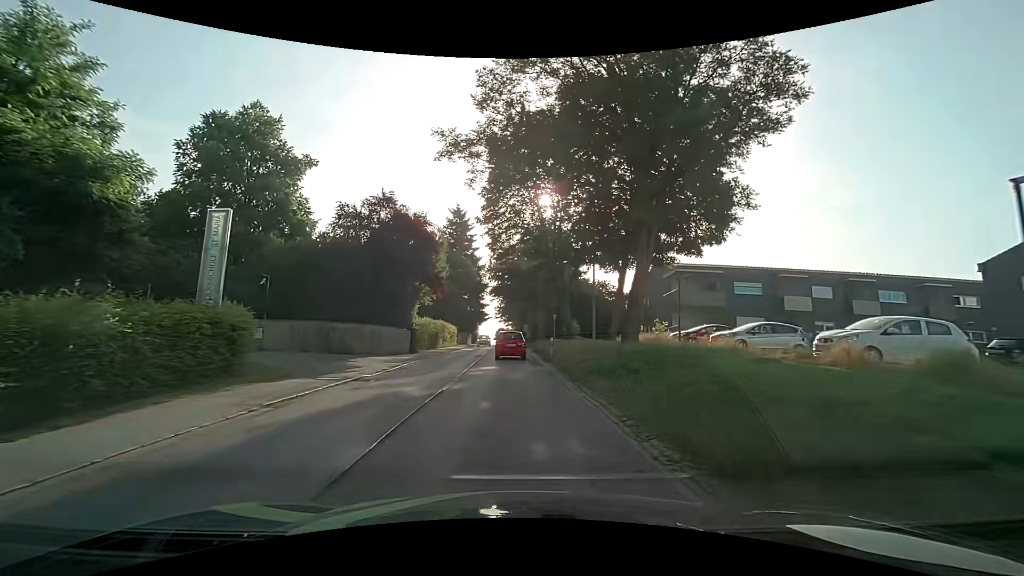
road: secondary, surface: asphalt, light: Day
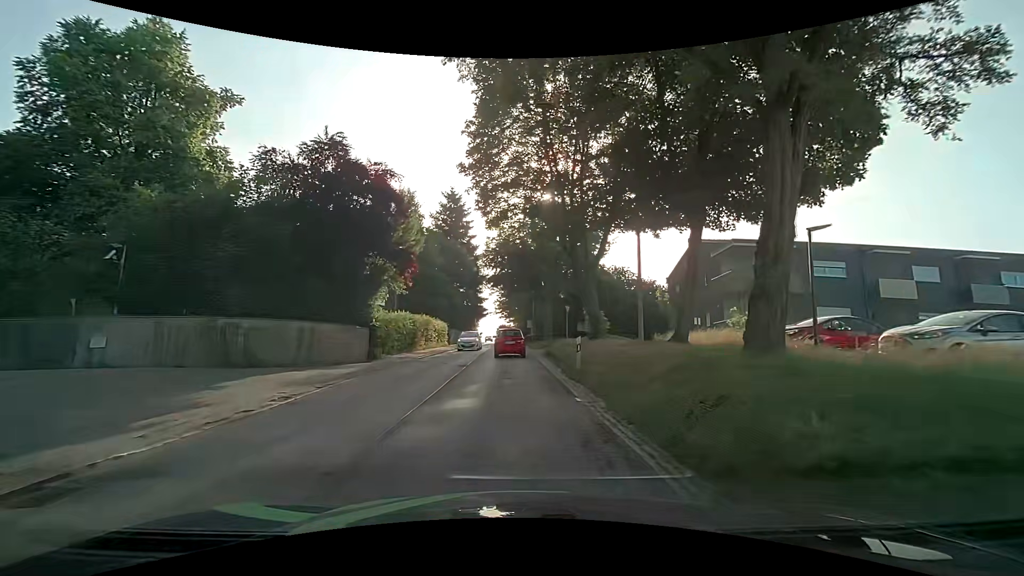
(+0.1, +10.3) m; 0°
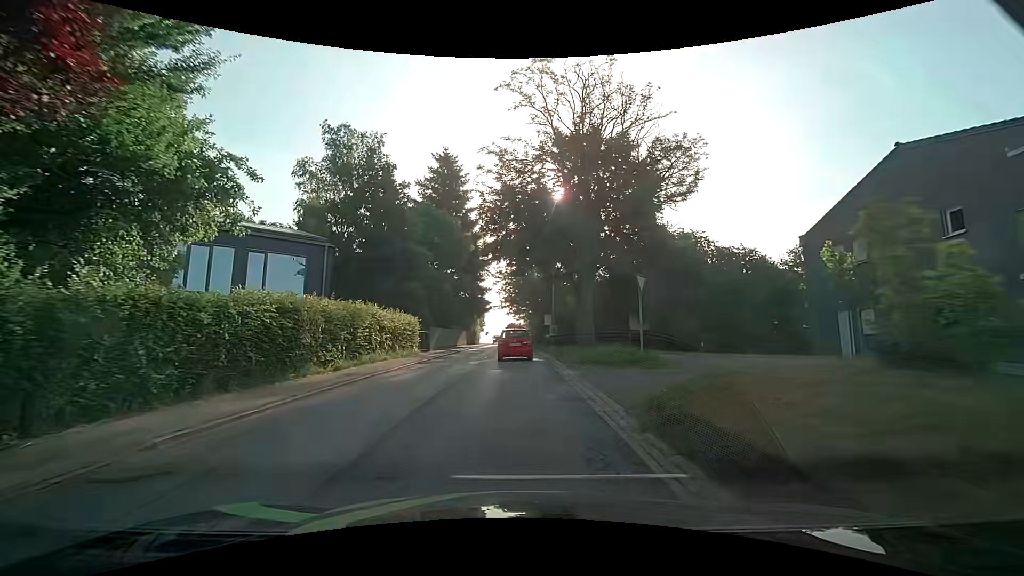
(-0.2, +19.4) m; 0°
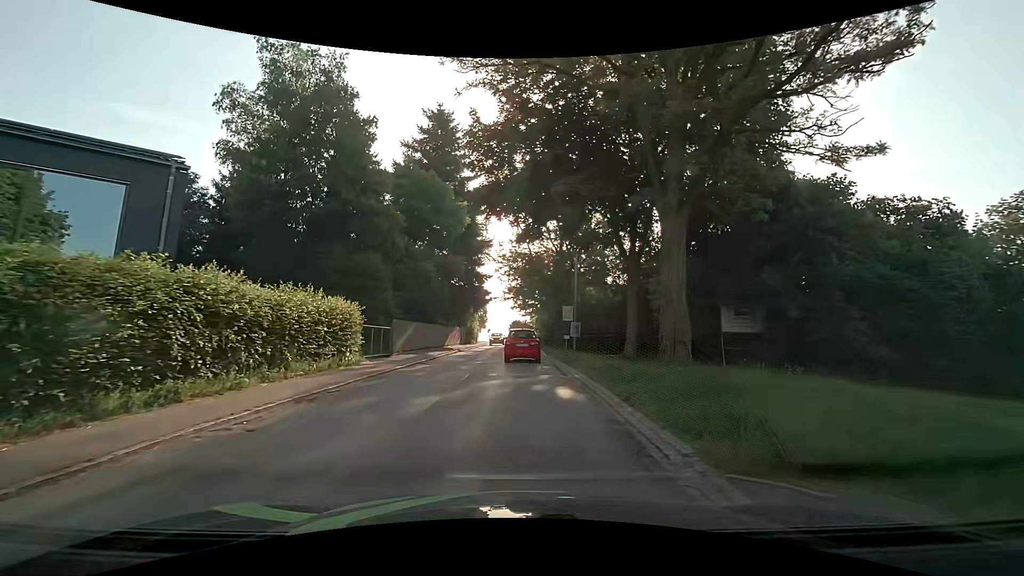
(-0.3, +13.1) m; -2°
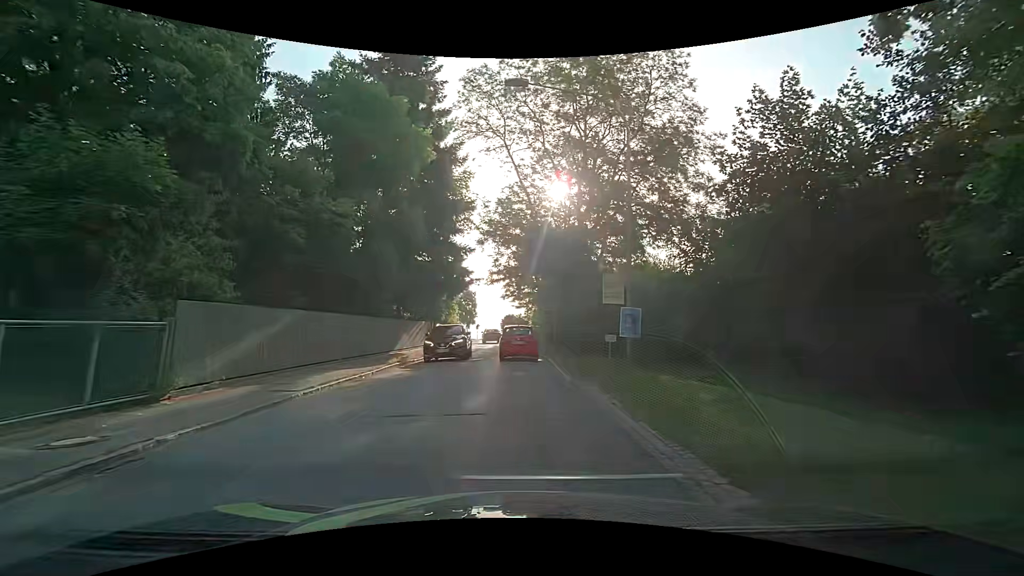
(+0.2, +16.2) m; 0°
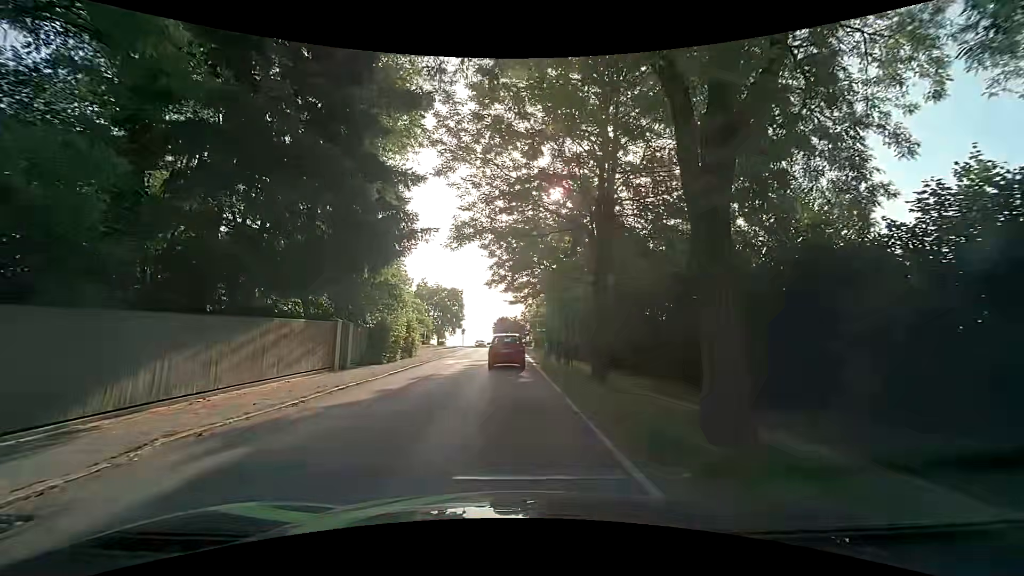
(+0.4, +20.0) m; +1°
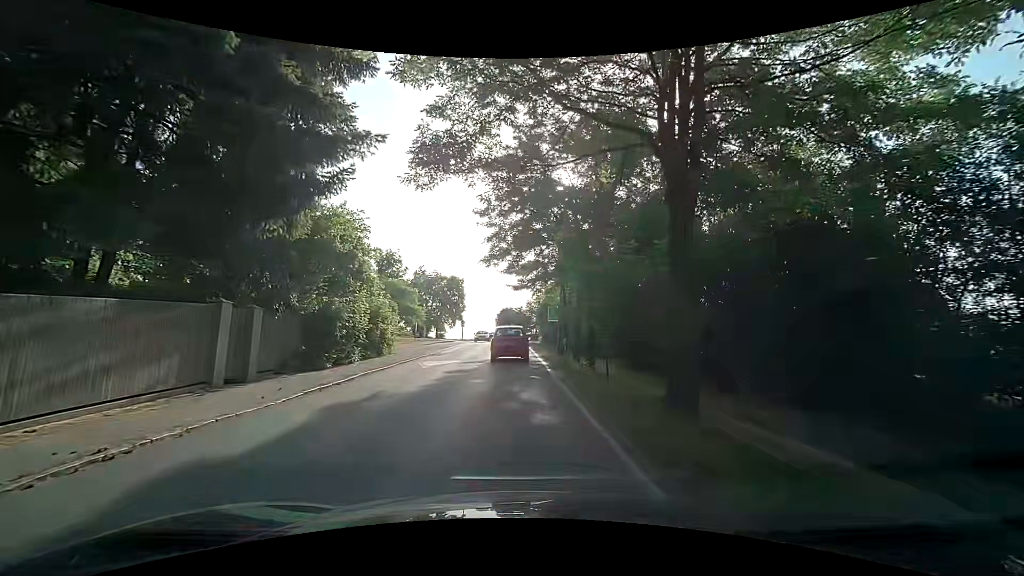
(-0.1, +8.1) m; 0°
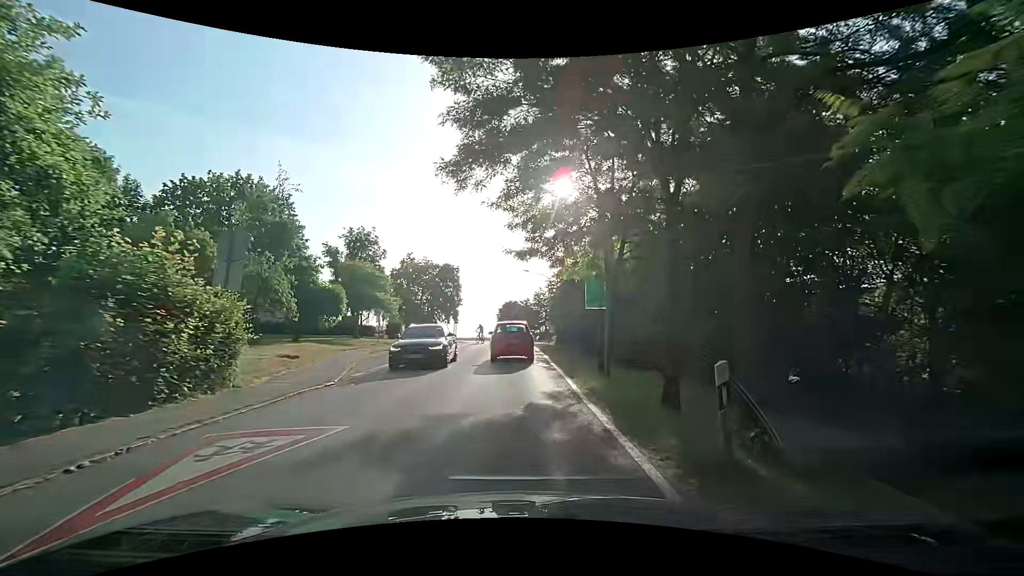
(-0.3, +15.1) m; 0°
(0, +10) (-1, +20) (-1, +30) (-1, +40) (-1, +50) (-2, +60) (-4, +70) (-6, +80) (-9, +89) (-12, +99) m
